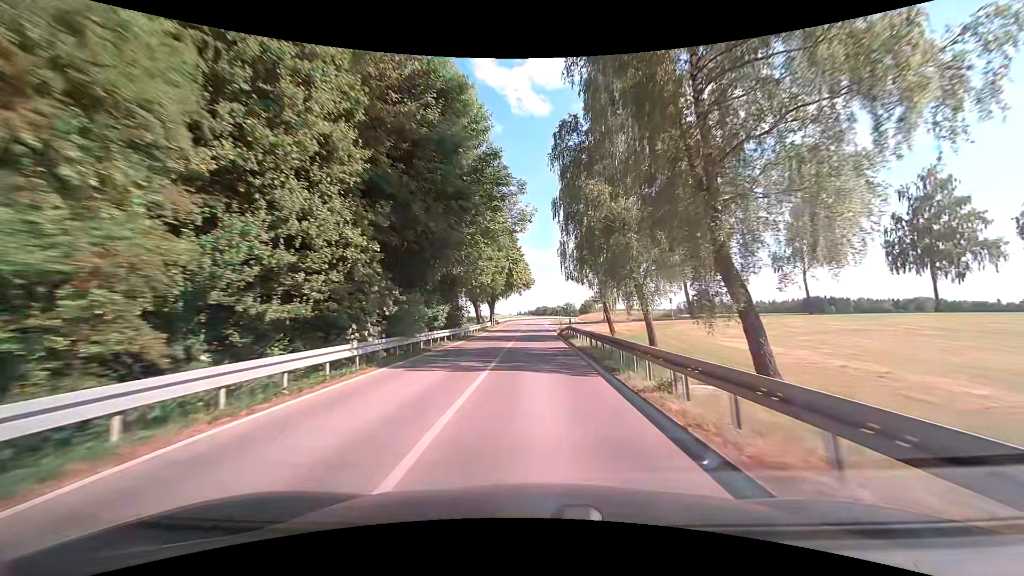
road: tertiary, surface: asphalt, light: Day
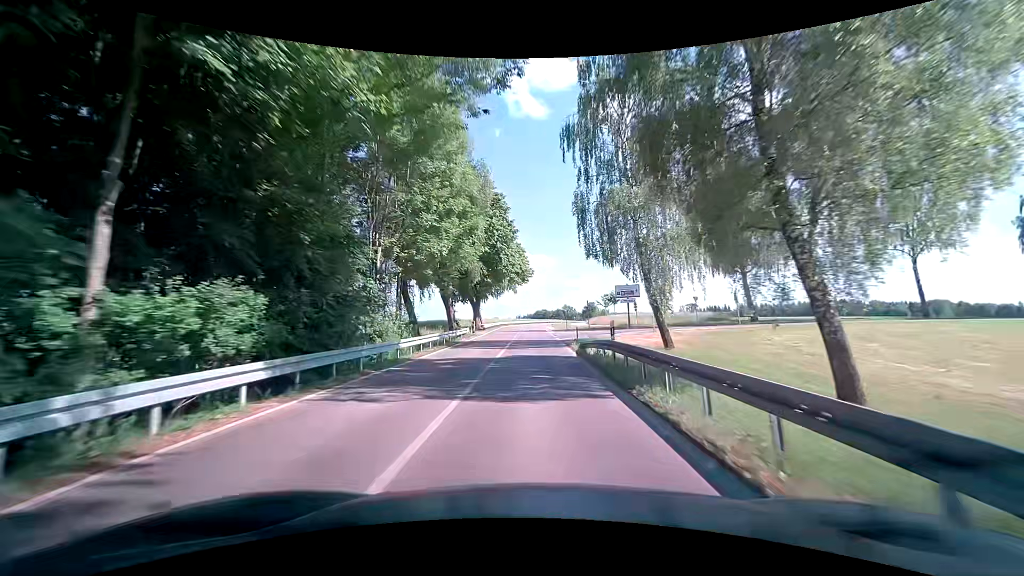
(0.0, +19.2) m; 0°
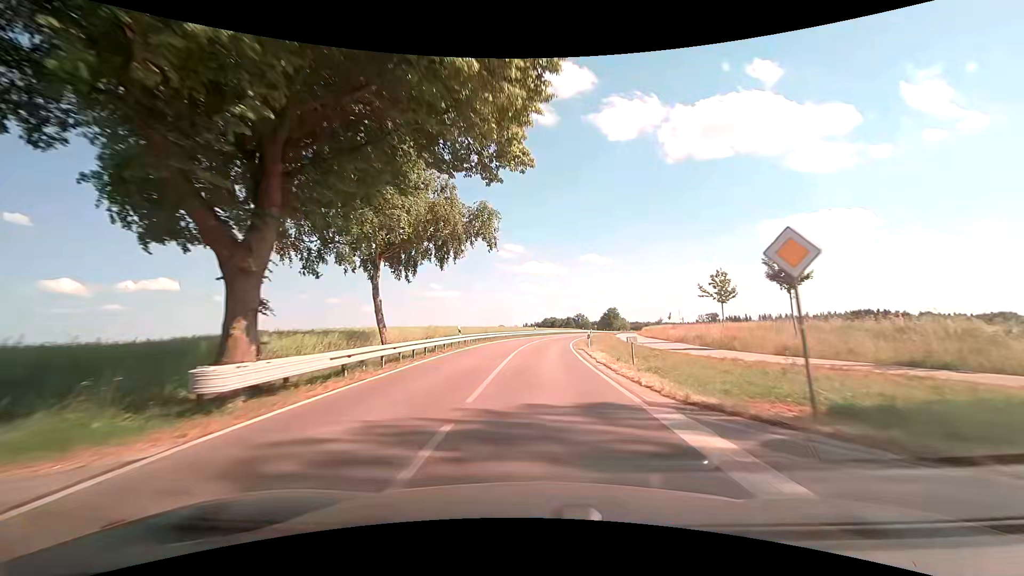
(-0.3, +46.4) m; -1°
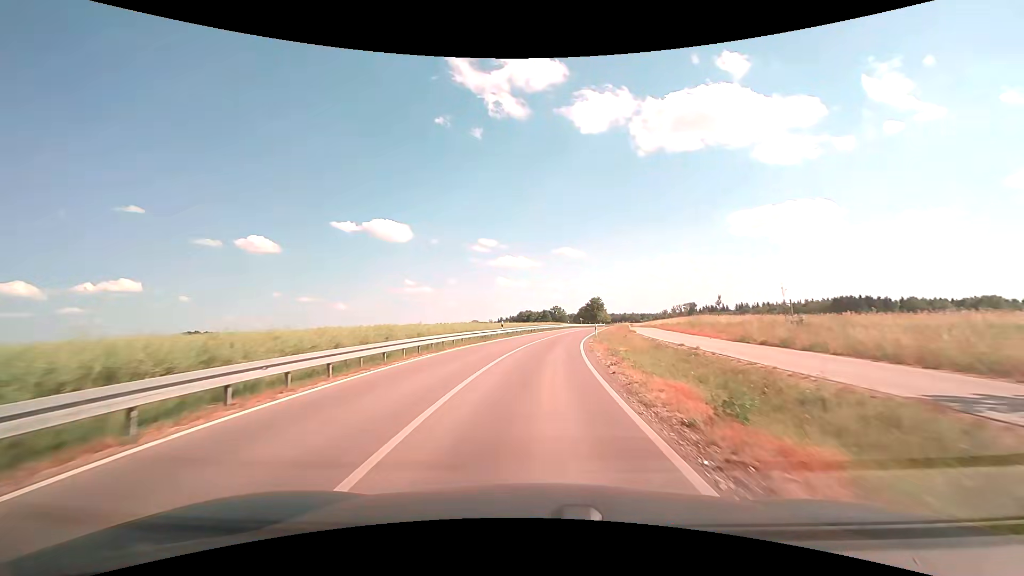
(+0.4, +26.9) m; +2°
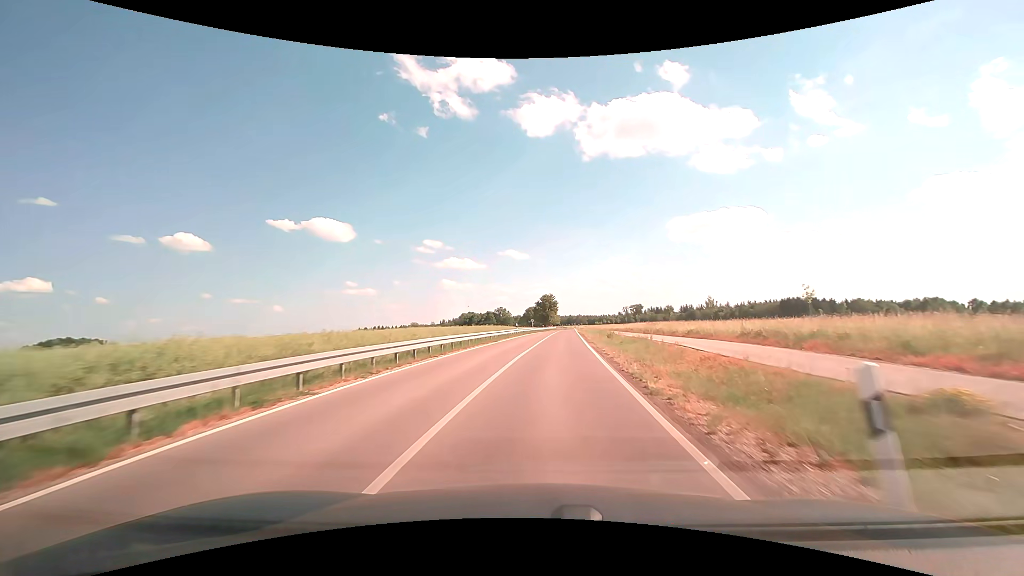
(+1.9, +35.8) m; +6°
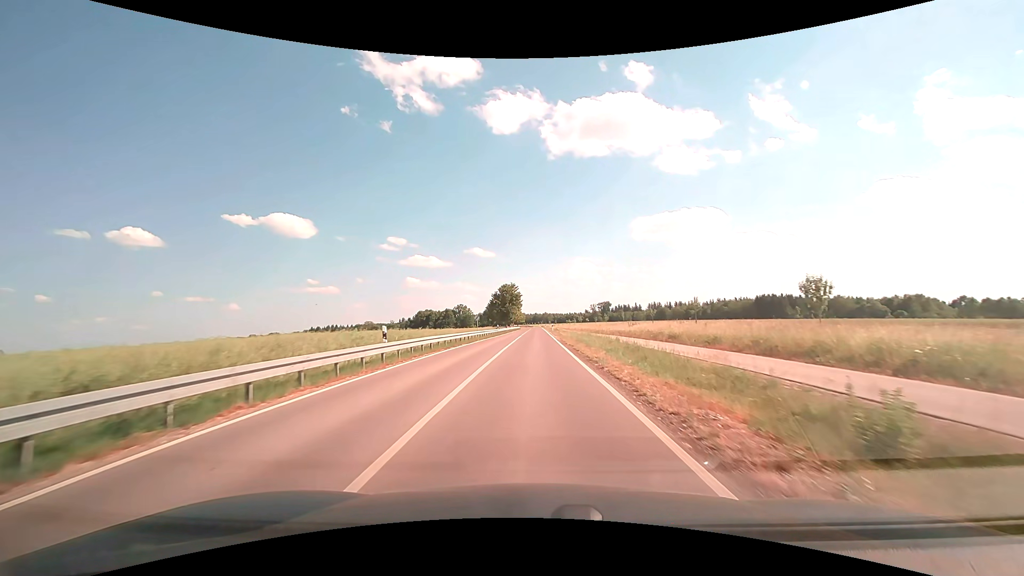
(+2.0, +37.0) m; +4°
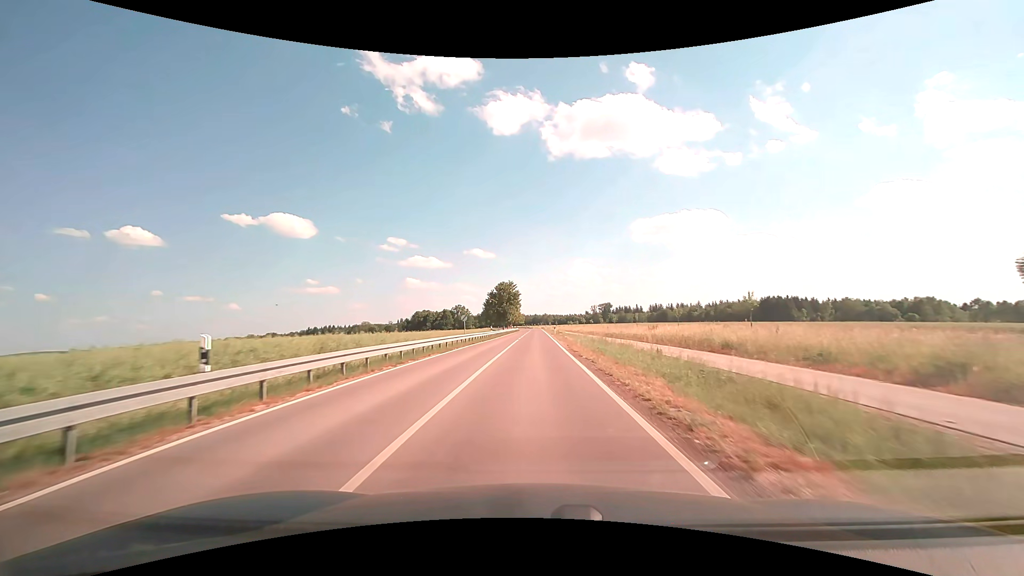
(0.0, +9.5) m; 0°
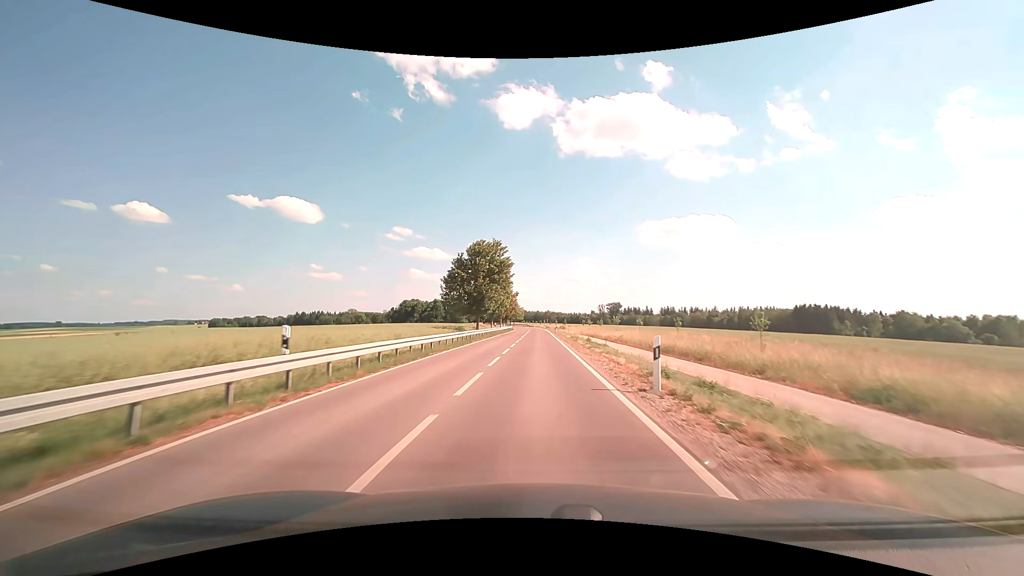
(-0.1, +49.5) m; 0°
(0, +10) (0, +20) (0, +30) (0, +40) (0, +50) (0, +60) (0, +70) (0, +80) (0, +90) (0, +100) m
